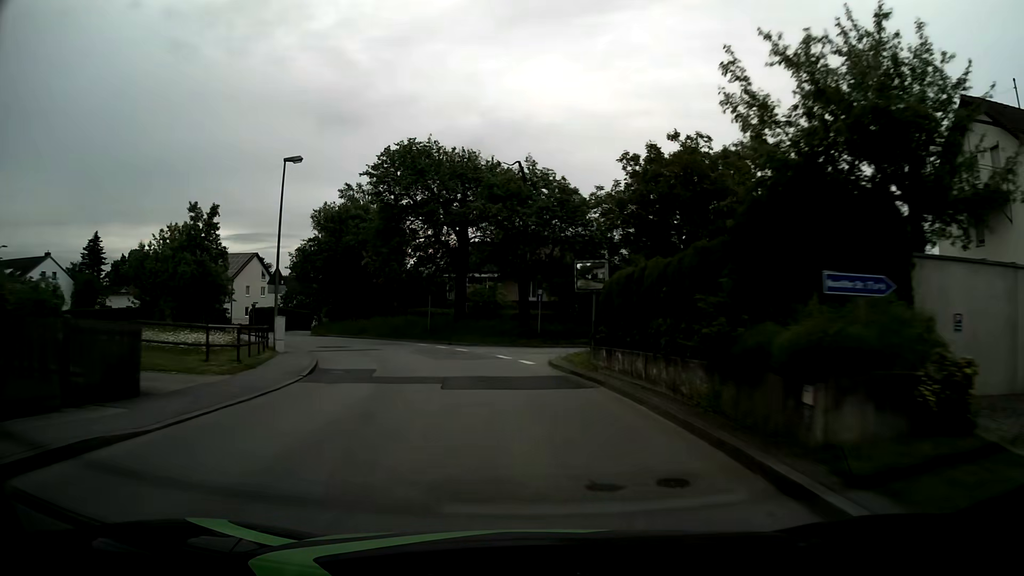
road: unclassified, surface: asphalt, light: Day
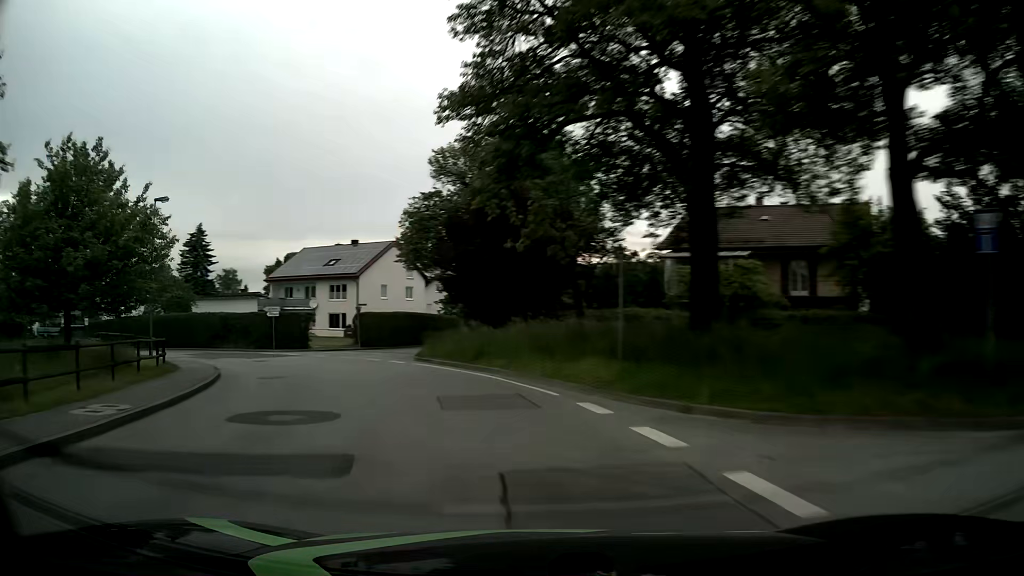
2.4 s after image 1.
(-2.7, +25.6) m; -18°
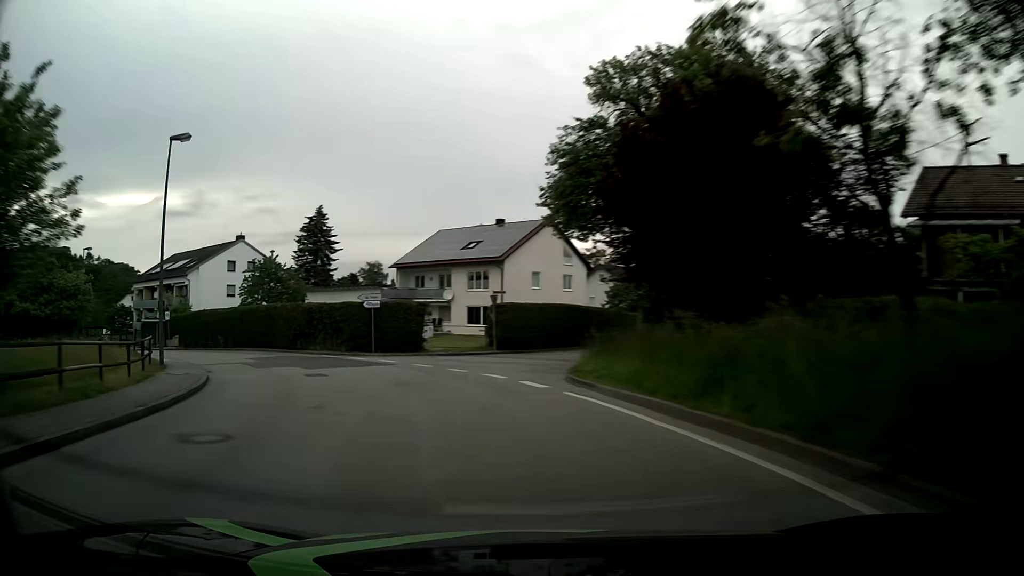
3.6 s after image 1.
(-1.5, +12.3) m; -14°
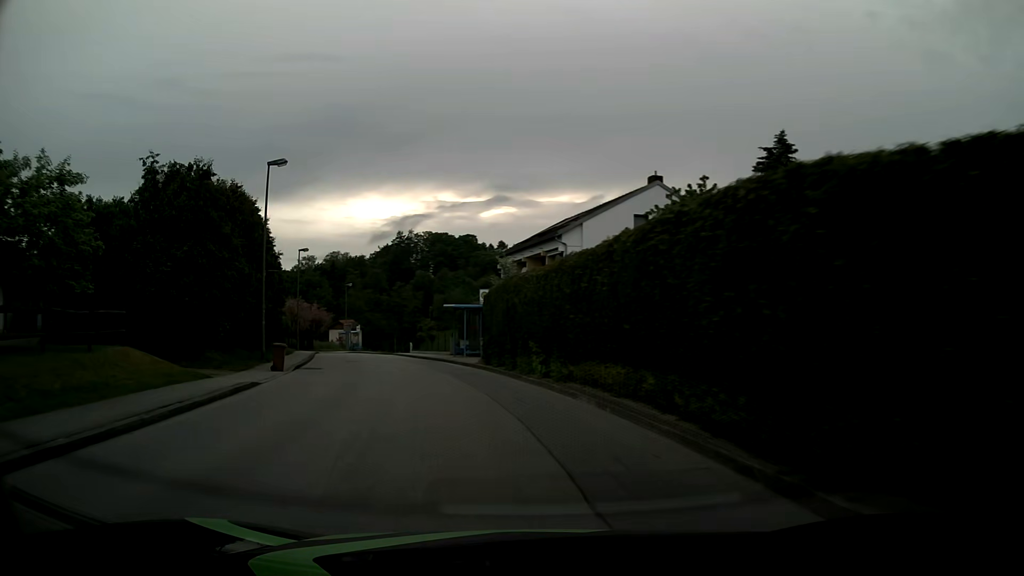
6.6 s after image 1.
(-9.5, +28.8) m; -38°
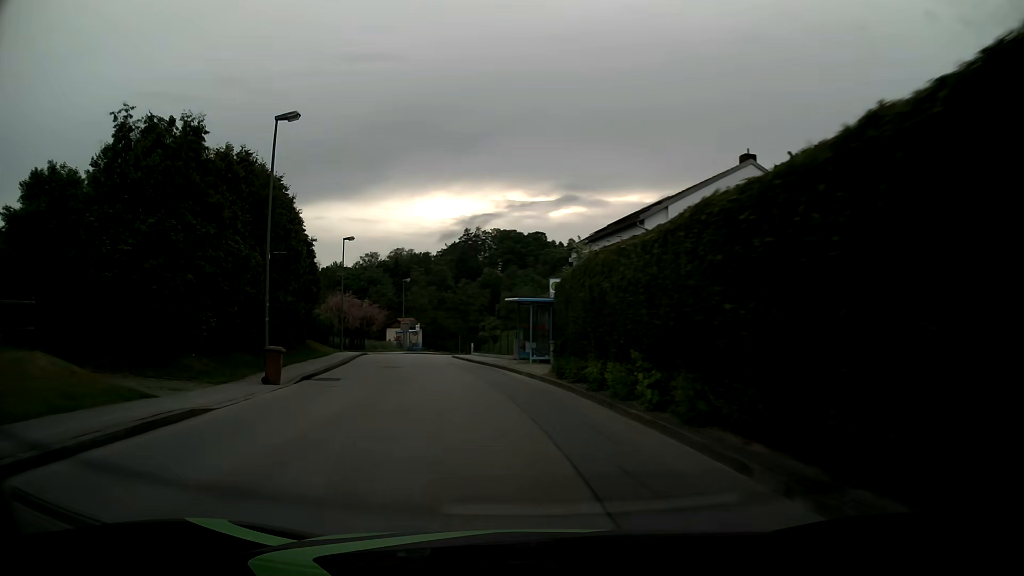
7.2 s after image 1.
(-0.3, +6.3) m; -6°
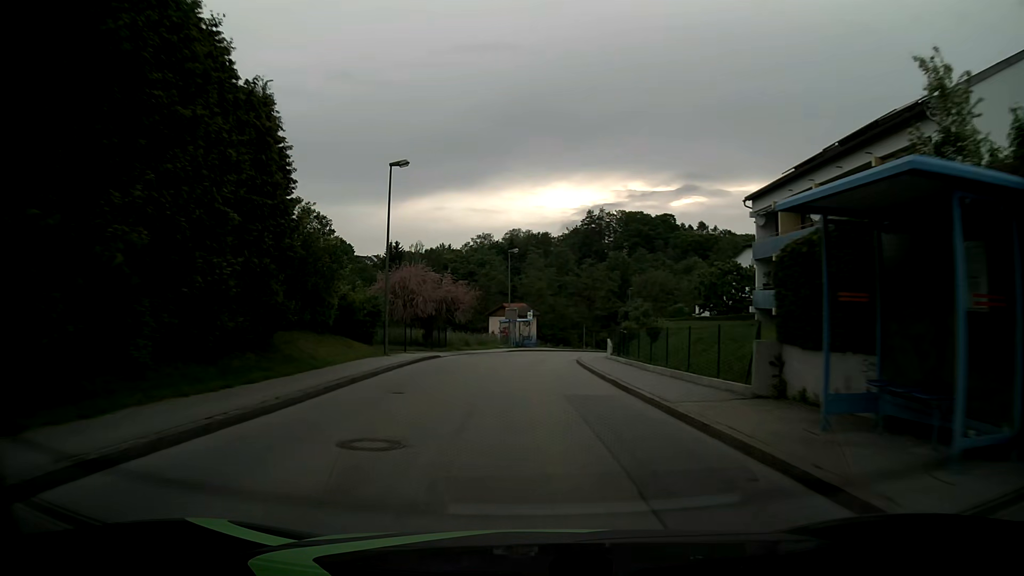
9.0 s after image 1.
(-2.3, +19.8) m; -10°
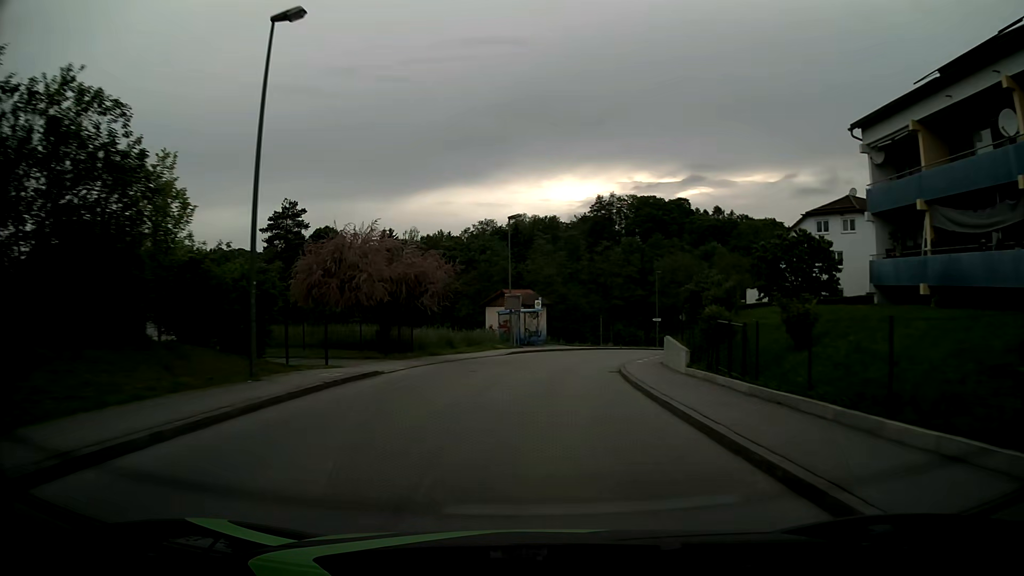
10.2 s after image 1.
(-0.1, +14.0) m; 0°
(0, +10) (0, +20) (+2, +30) (+4, +40) (+7, +49) (+11, +58) (+16, +67) (+22, +75) (+20, +85) (+12, +90) m
